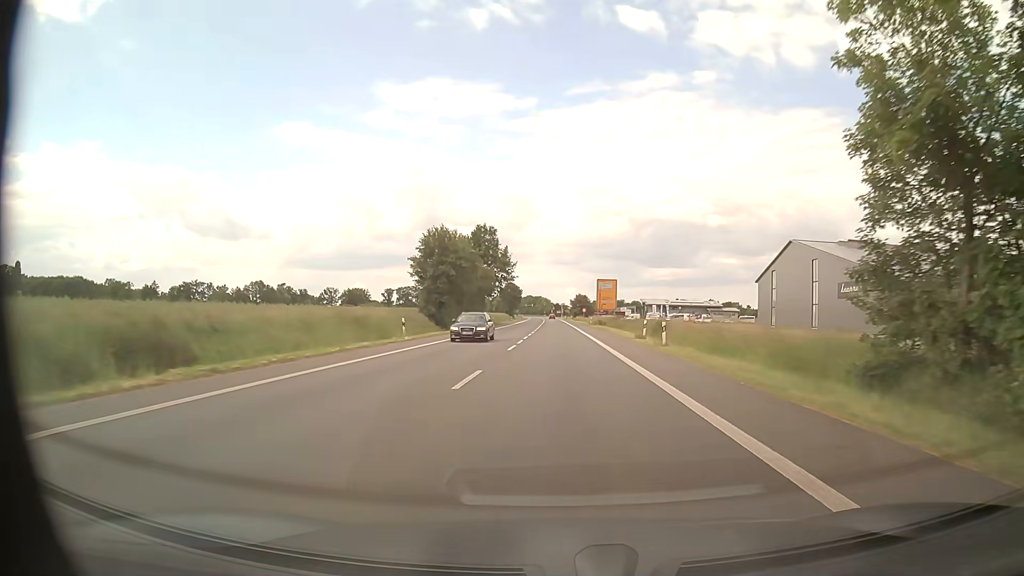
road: primary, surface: asphalt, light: Day
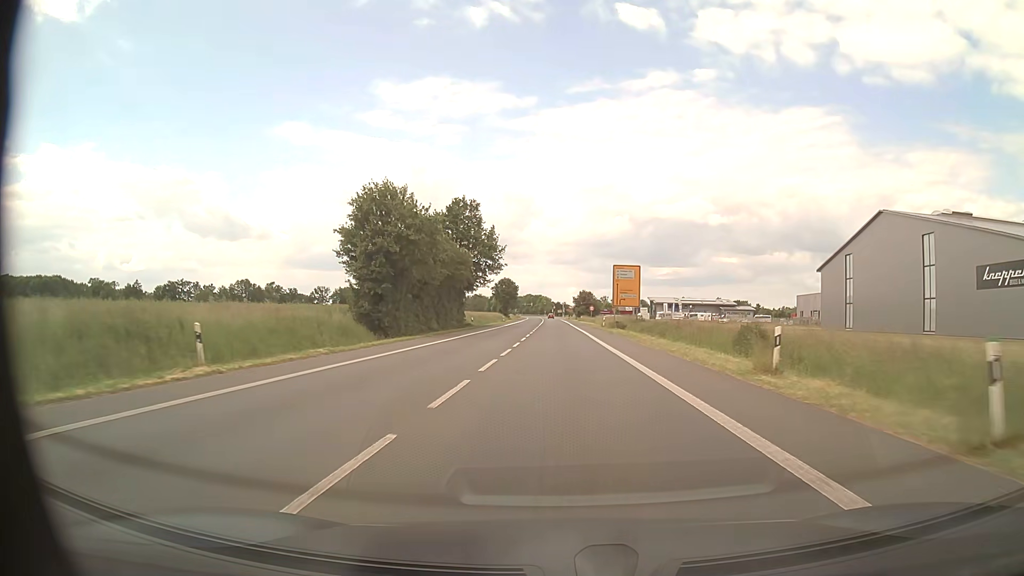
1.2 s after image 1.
(+0.1, +22.2) m; 0°
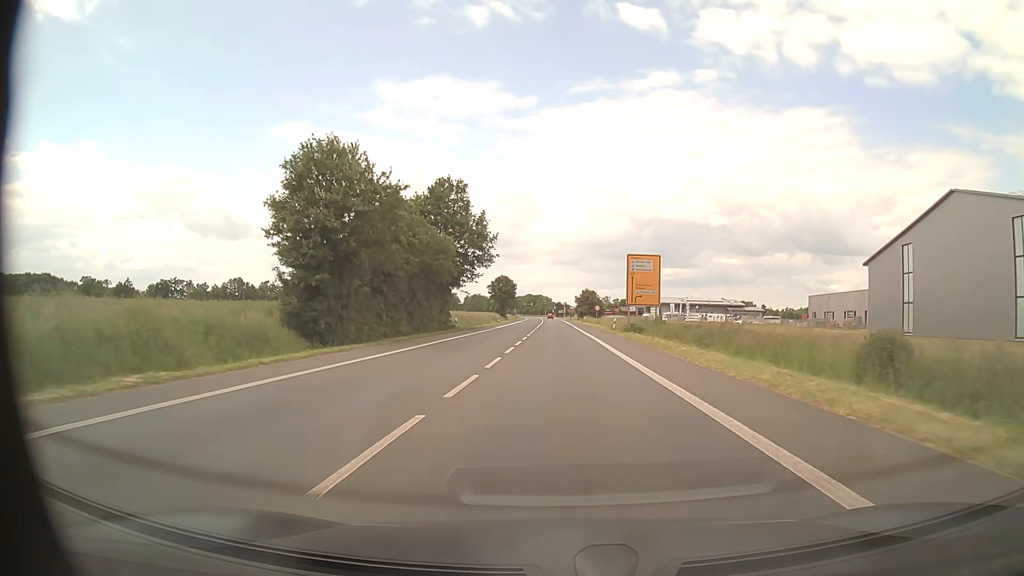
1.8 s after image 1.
(0.0, +11.1) m; 0°
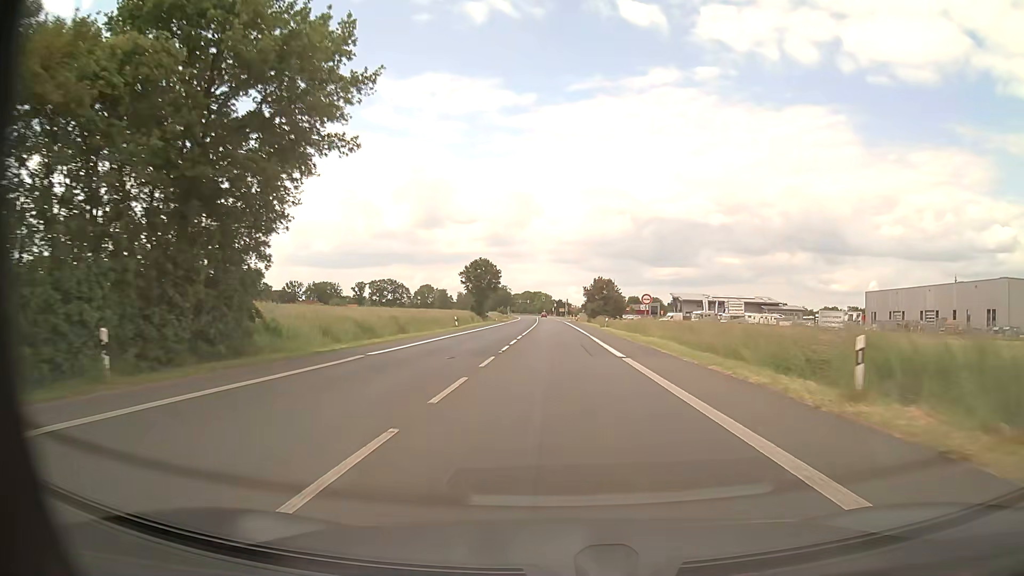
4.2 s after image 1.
(0.0, +44.3) m; 0°
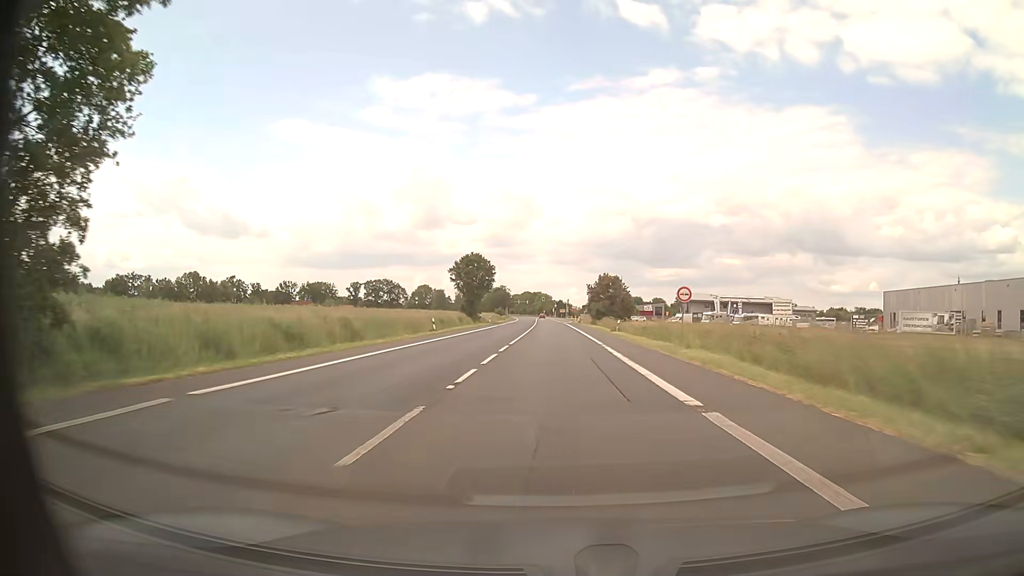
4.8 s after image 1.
(0.0, +11.1) m; 0°
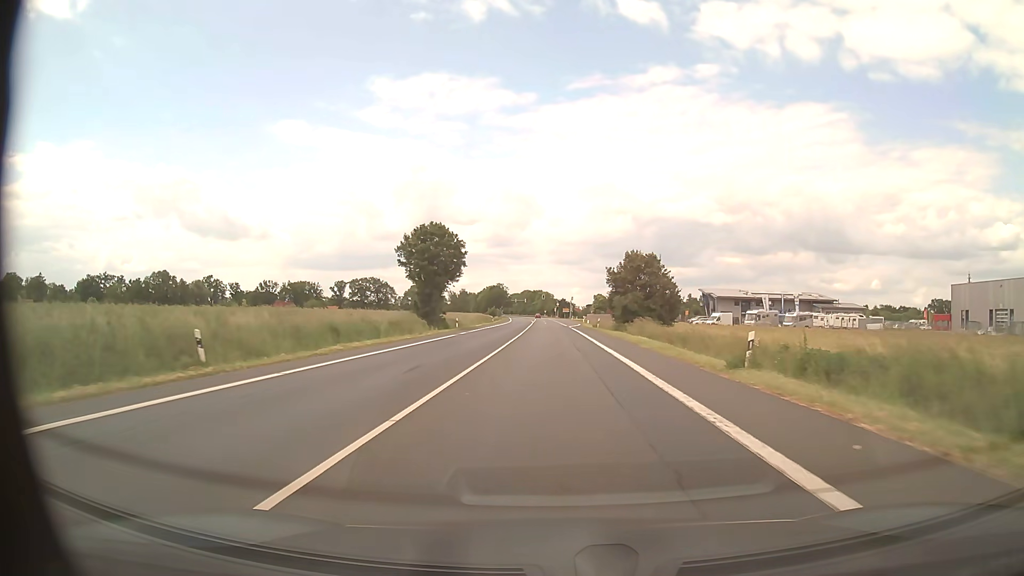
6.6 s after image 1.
(-0.1, +33.2) m; 0°
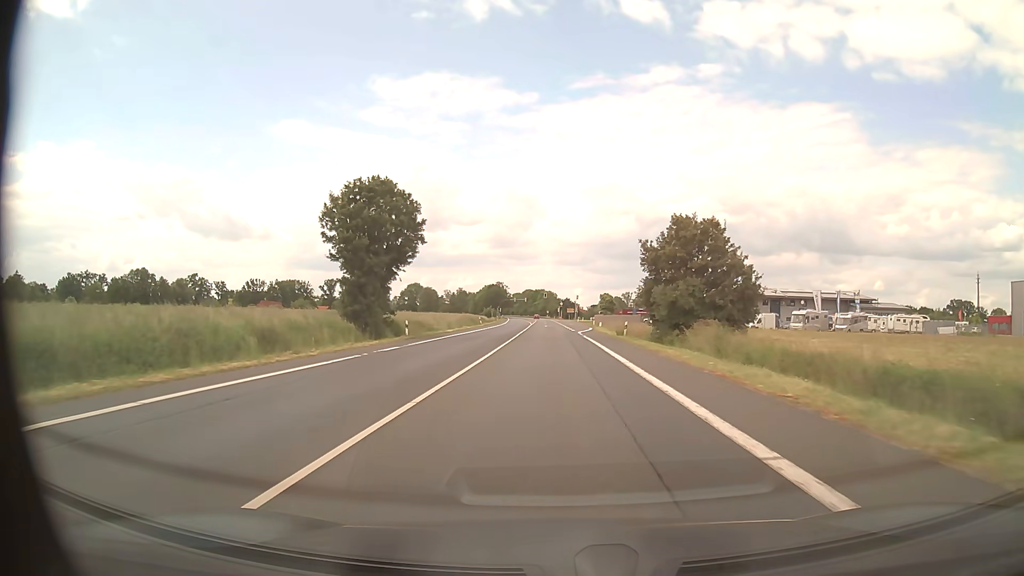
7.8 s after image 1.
(0.0, +22.2) m; 0°
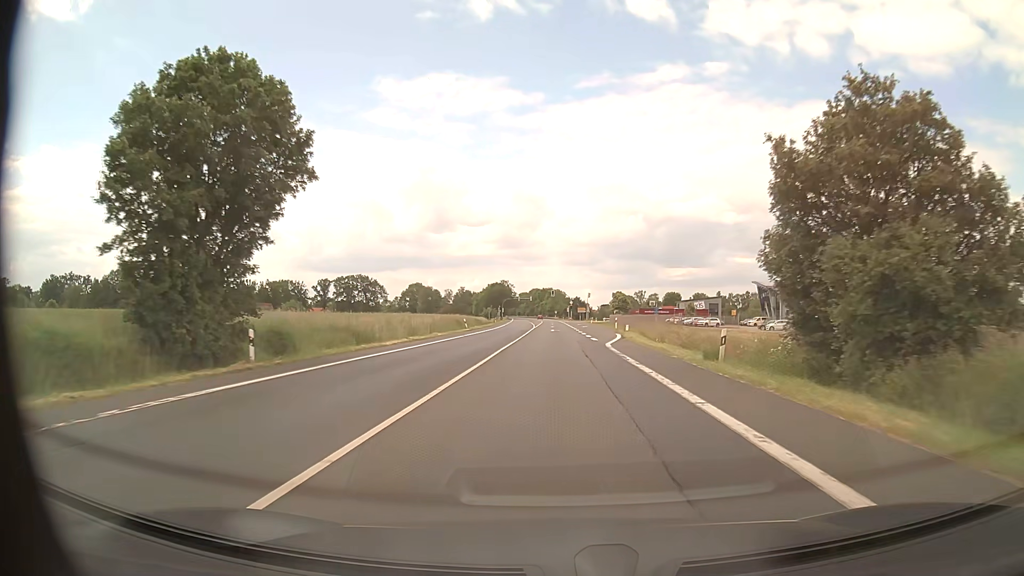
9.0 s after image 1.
(-0.1, +22.2) m; -1°
(0, +10) (0, +20) (0, +30) (0, +40) (0, +50) (0, +60) (0, +70) (0, +80) (-1, +90) (-1, +100) m
